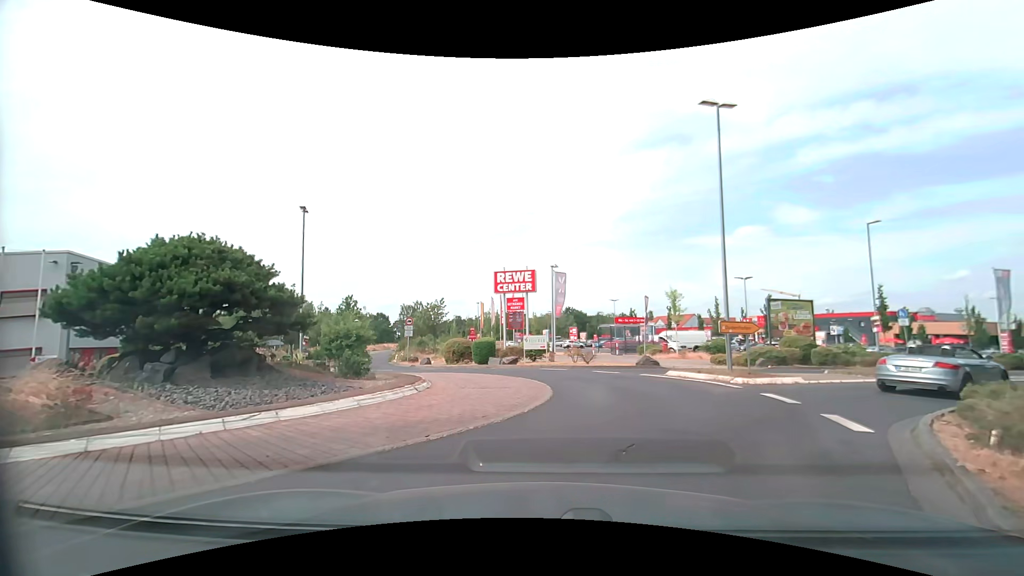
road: tertiary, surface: asphalt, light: Day
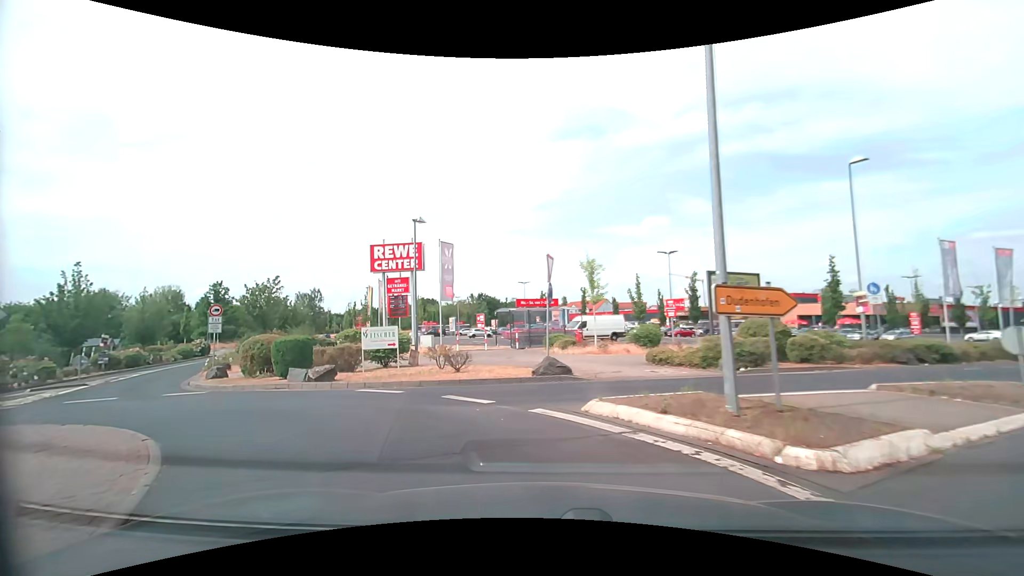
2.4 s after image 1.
(+2.1, +10.7) m; +11°
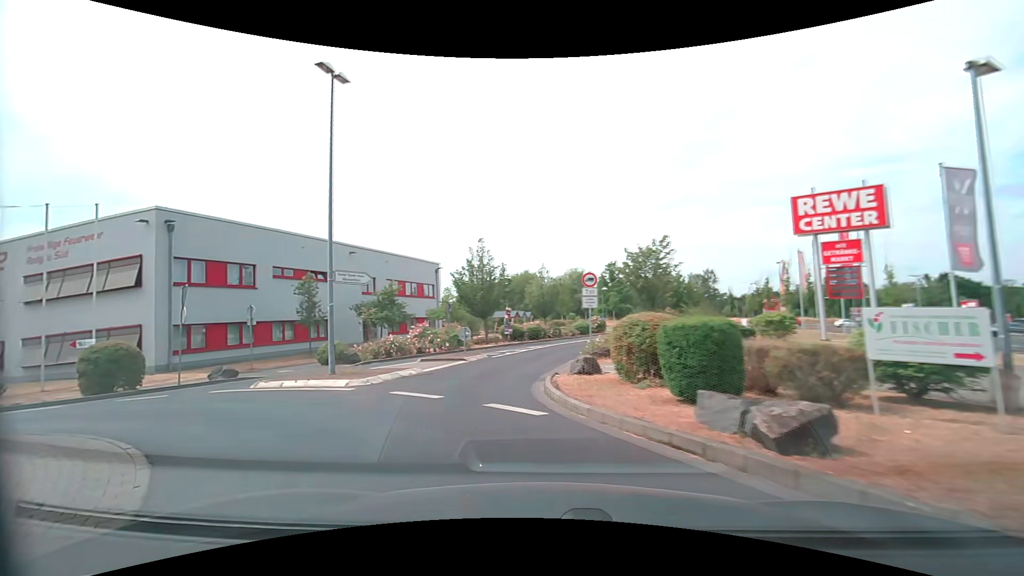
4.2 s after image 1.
(-3.2, +9.1) m; -41°
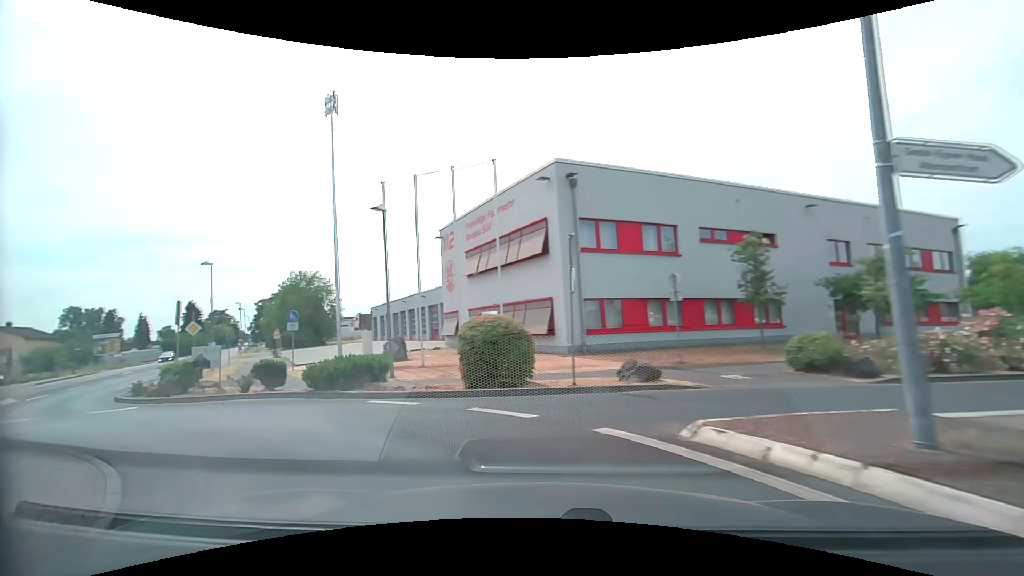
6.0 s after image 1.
(-3.8, +9.0) m; -46°
(-4, +9) (-13, +14) (-20, +20) (-26, +29) (-31, +37) (-37, +46) (-42, +54) (-47, +63) (-52, +71) (-58, +79) m
